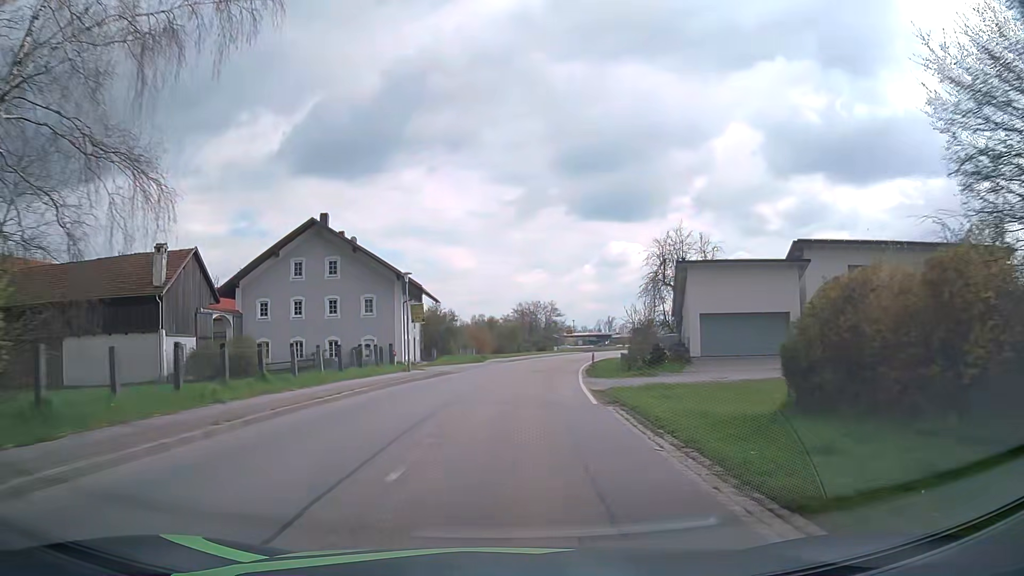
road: tertiary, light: Day
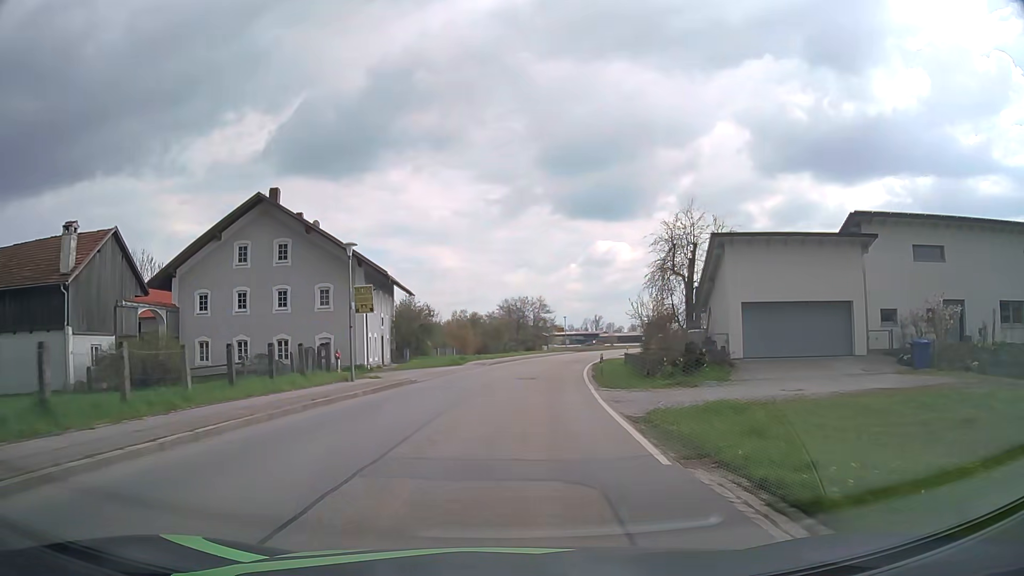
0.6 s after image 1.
(+0.1, +8.5) m; +1°
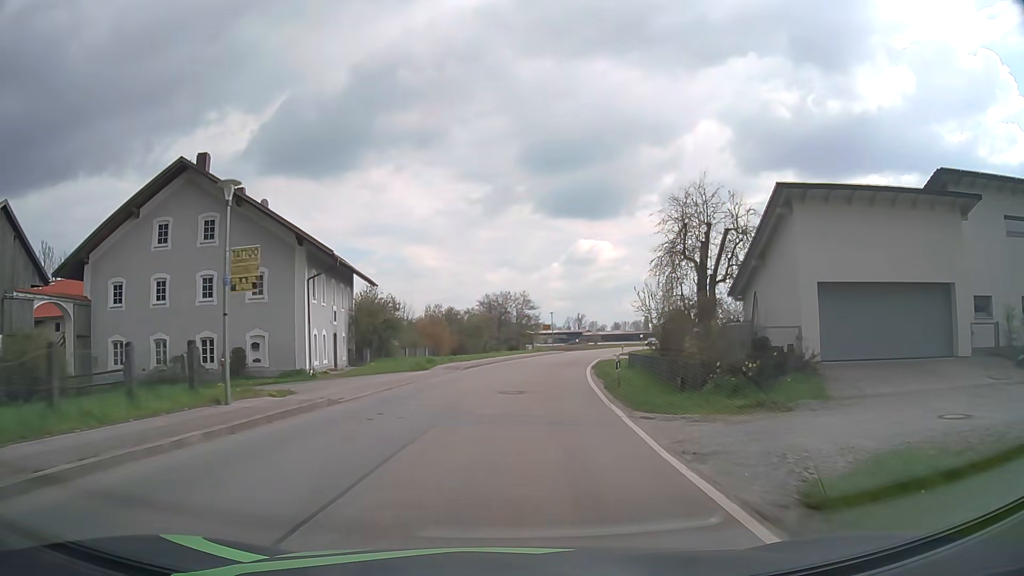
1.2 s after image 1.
(+0.1, +8.6) m; +1°
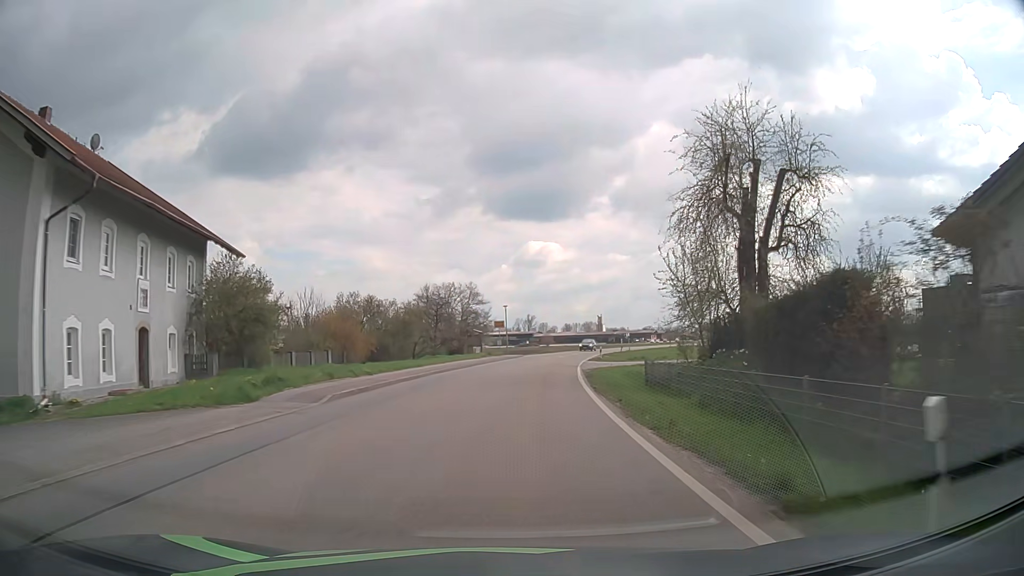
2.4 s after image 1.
(+0.6, +17.3) m; +4°
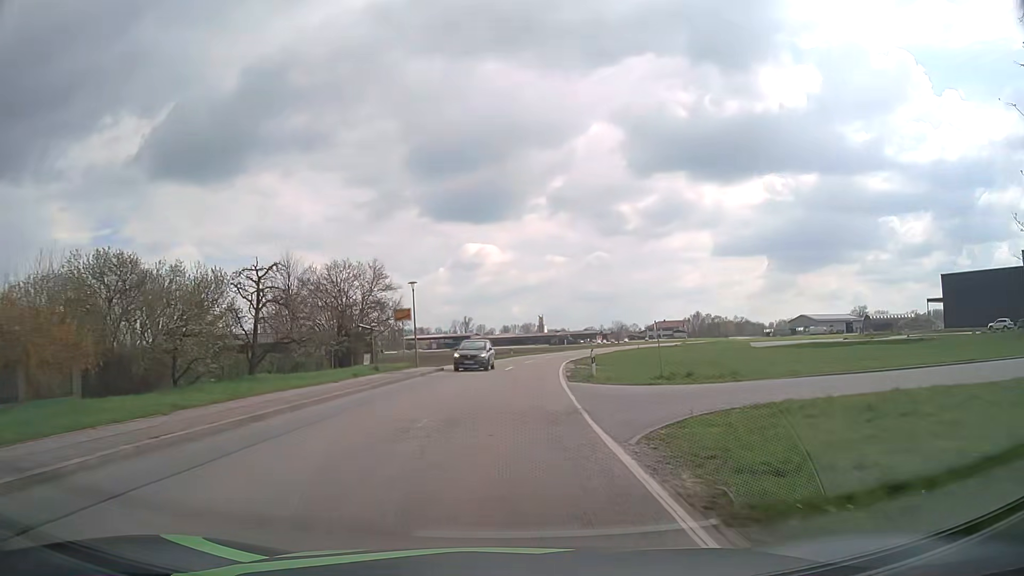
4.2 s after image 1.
(+1.5, +26.3) m; +5°
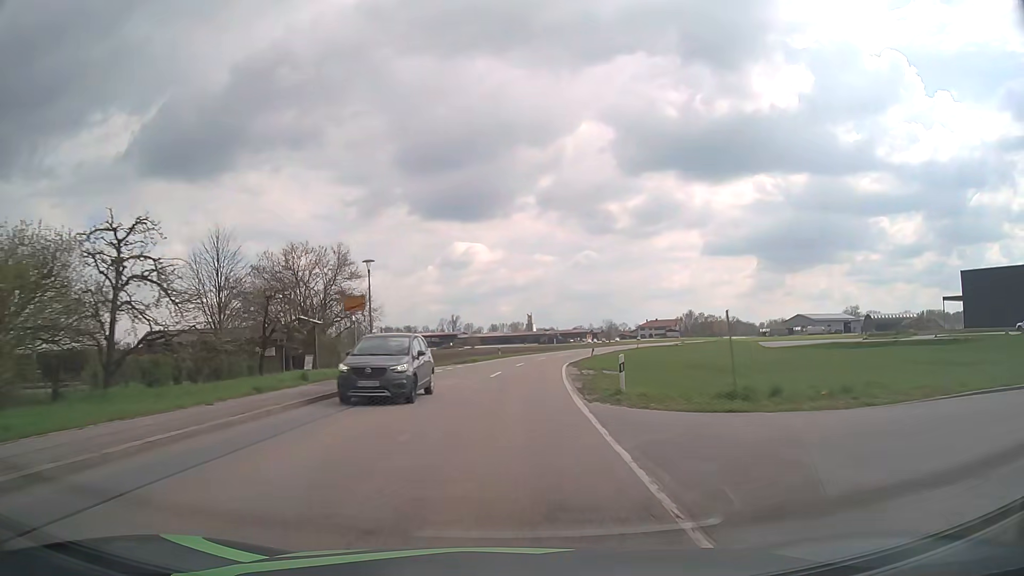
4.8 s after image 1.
(+0.1, +8.9) m; +1°
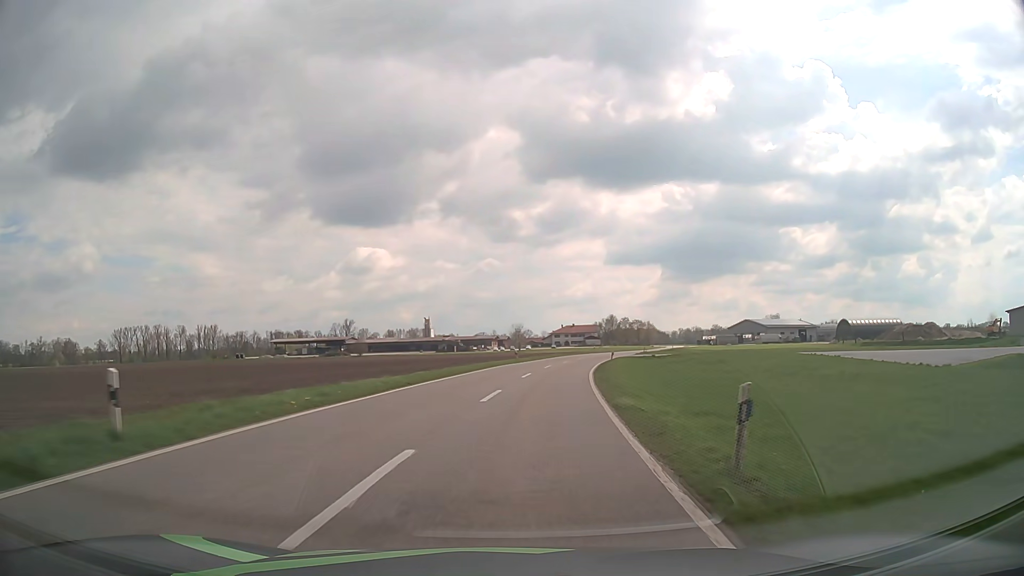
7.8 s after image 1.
(+2.8, +46.9) m; +8°
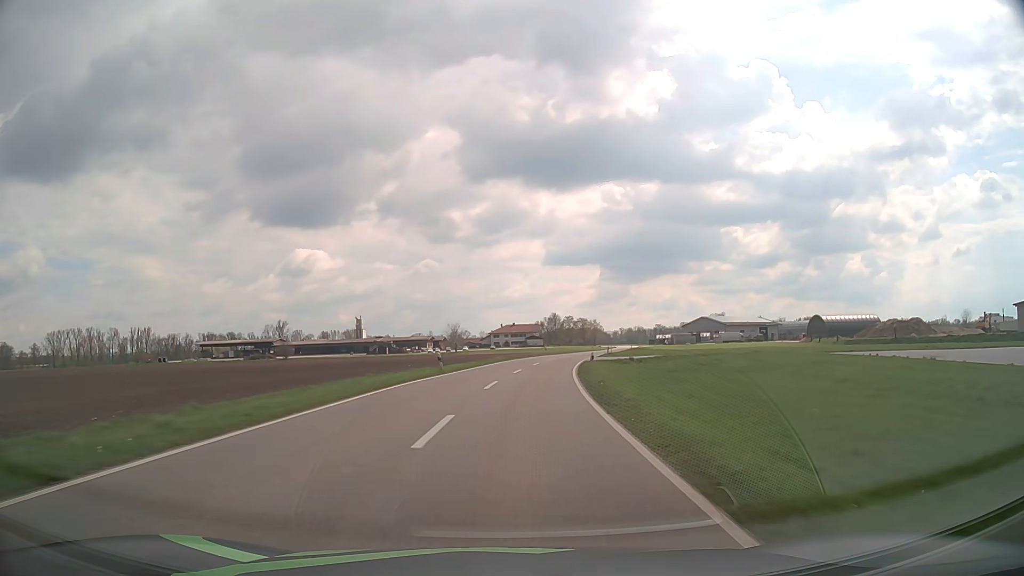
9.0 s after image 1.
(+1.0, +20.0) m; +5°
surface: asphalt
(0, +10) (+1, +20) (+1, +30) (+2, +40) (+4, +50) (+5, +60) (+7, +70) (+9, +79) (+11, +89) (+14, +99) m
